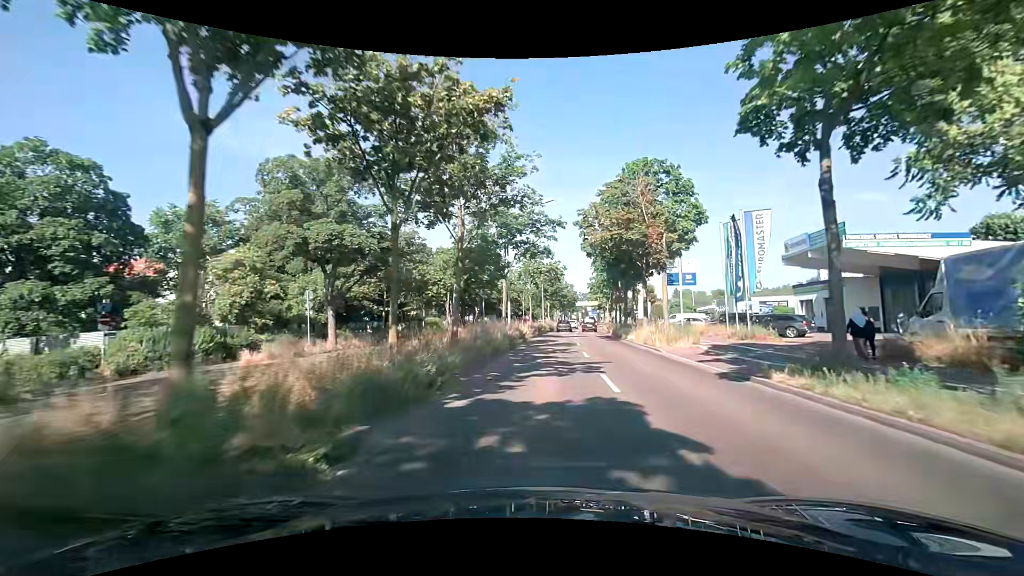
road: primary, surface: asphalt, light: Day
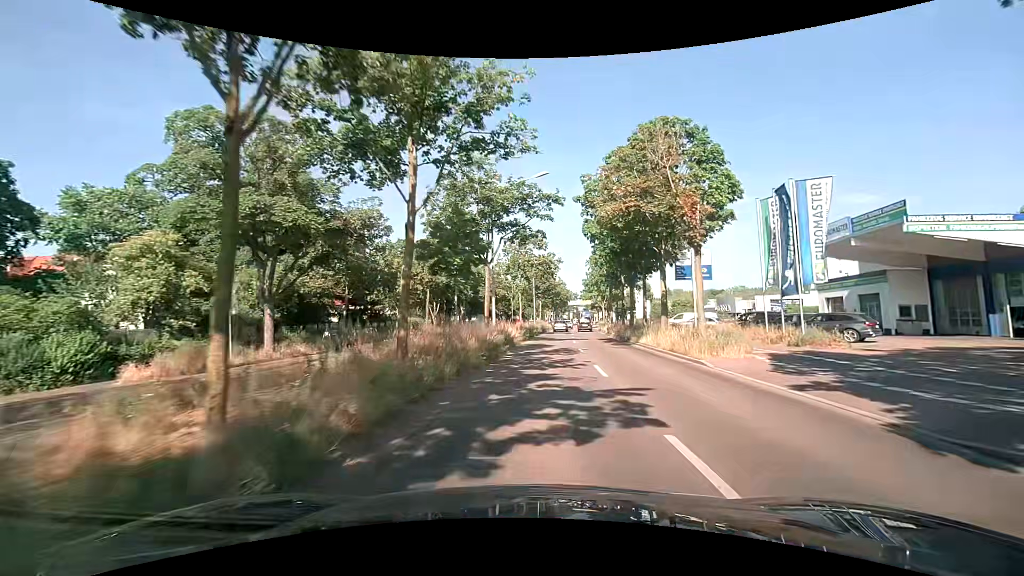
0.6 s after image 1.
(+0.1, +6.6) m; +2°
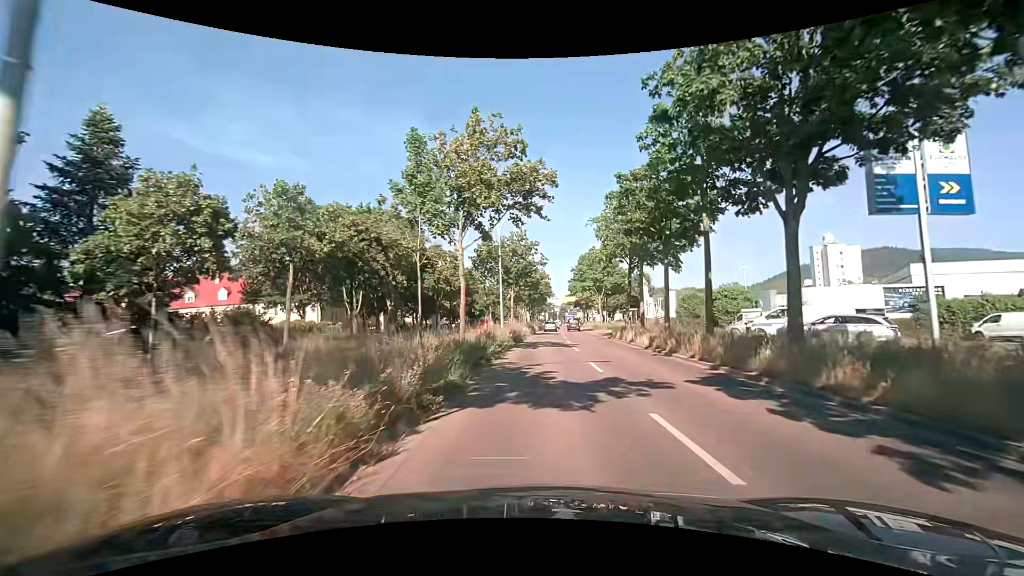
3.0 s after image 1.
(+0.6, +26.0) m; +2°
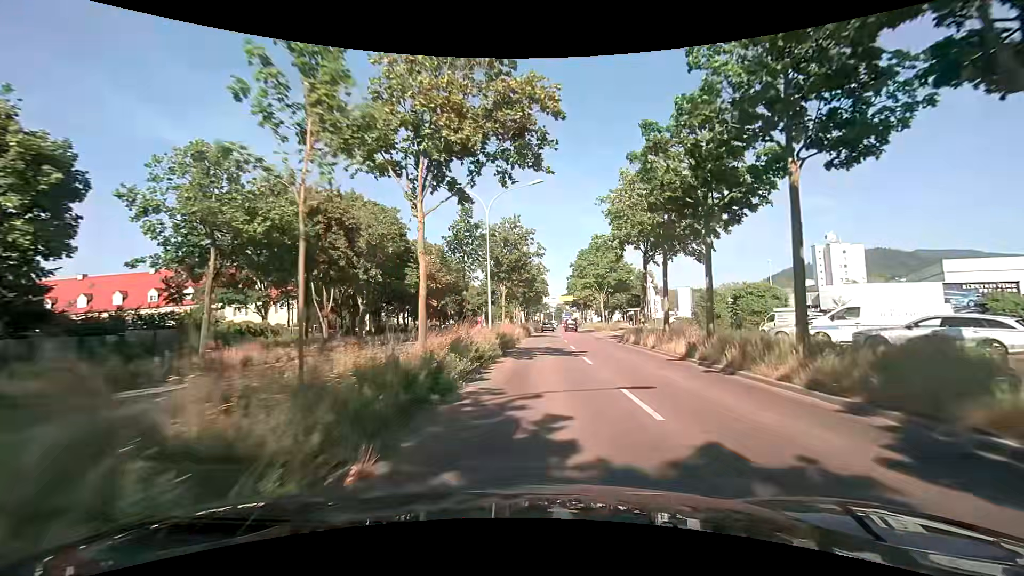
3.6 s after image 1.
(+0.1, +6.4) m; +1°
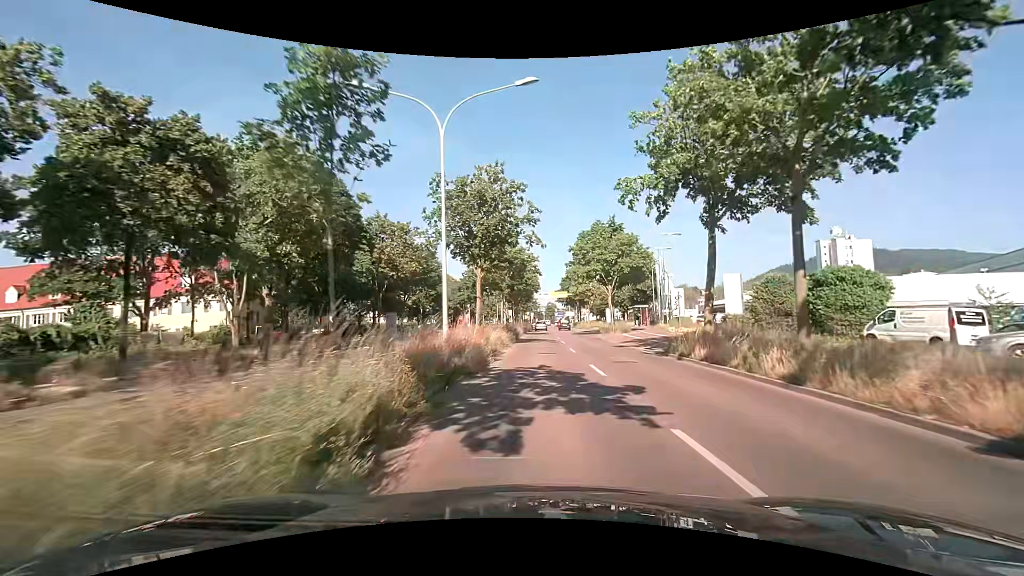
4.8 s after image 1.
(+0.1, +12.8) m; +1°
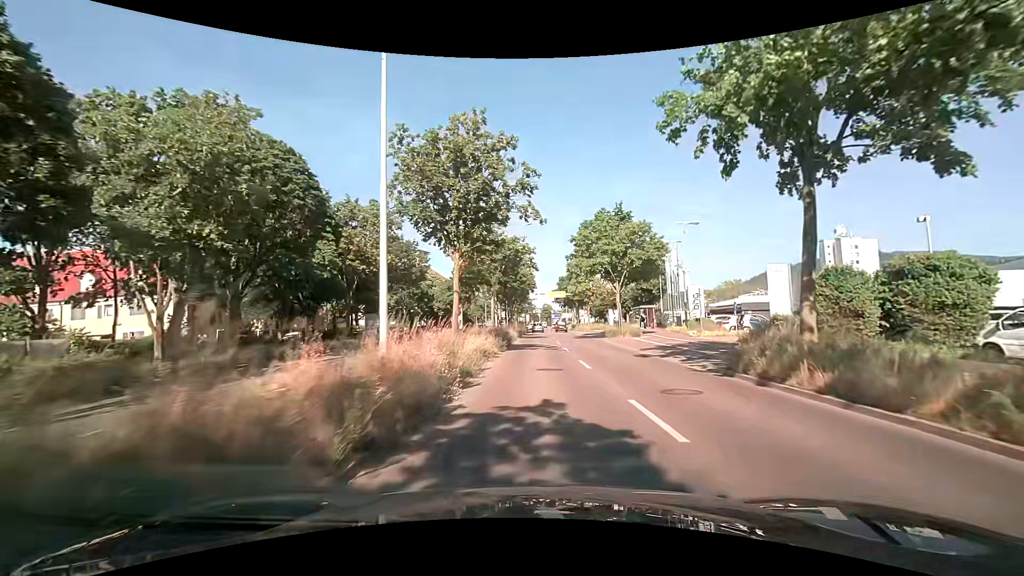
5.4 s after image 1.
(0.0, +6.6) m; +1°
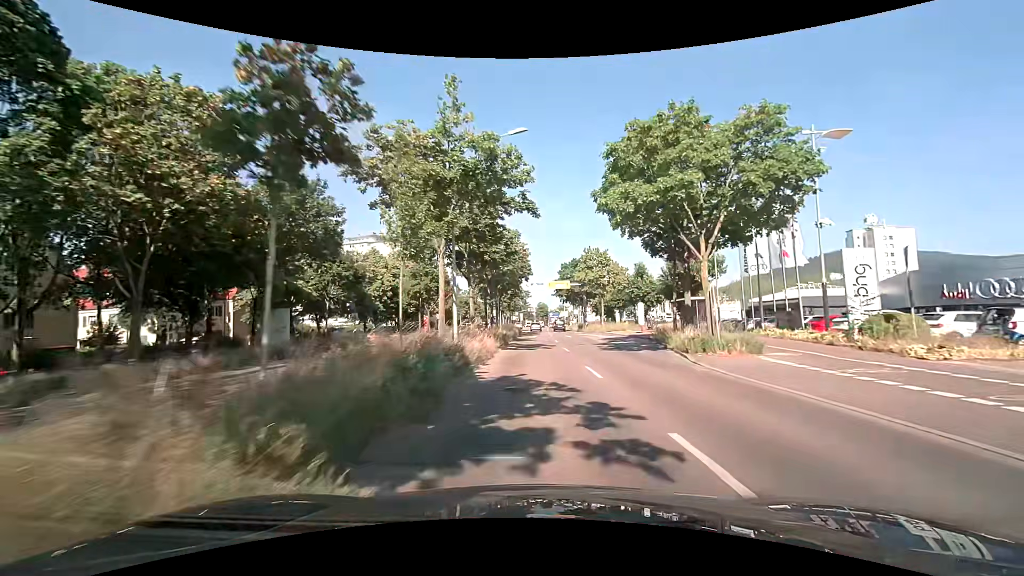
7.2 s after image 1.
(0.0, +20.8) m; 0°
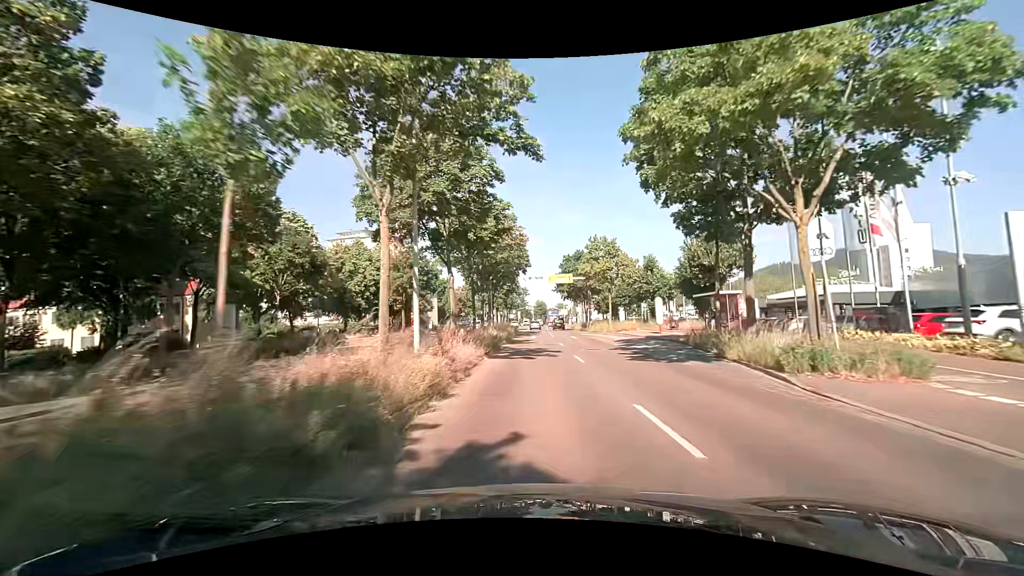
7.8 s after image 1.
(0.0, +7.1) m; 0°
(0, +10) (0, +20) (0, +30) (+1, +40) (+1, +50) (+1, +60) (0, +70) (0, +80) (0, +90) (-1, +100) m
